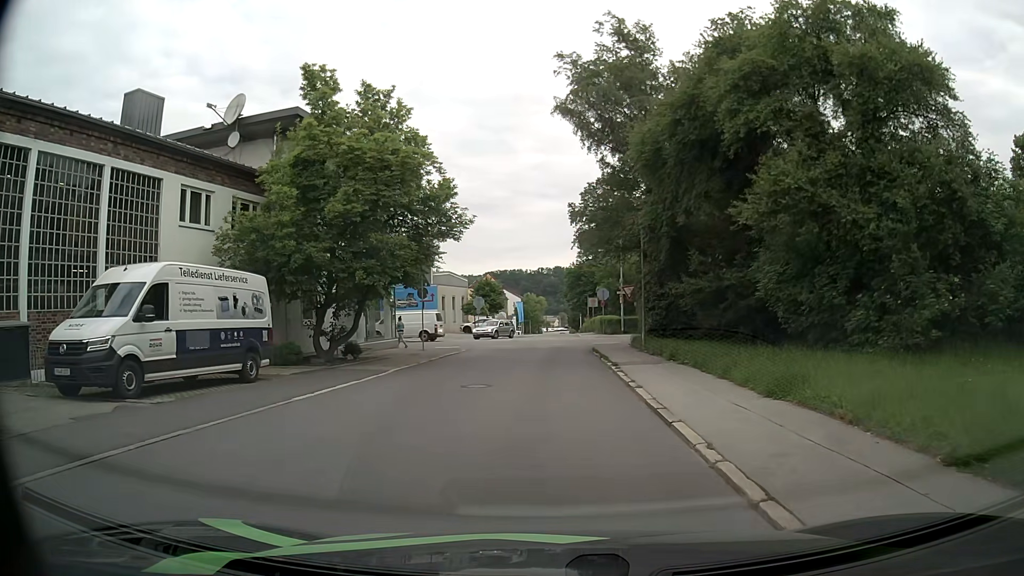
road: residential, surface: asphalt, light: Day
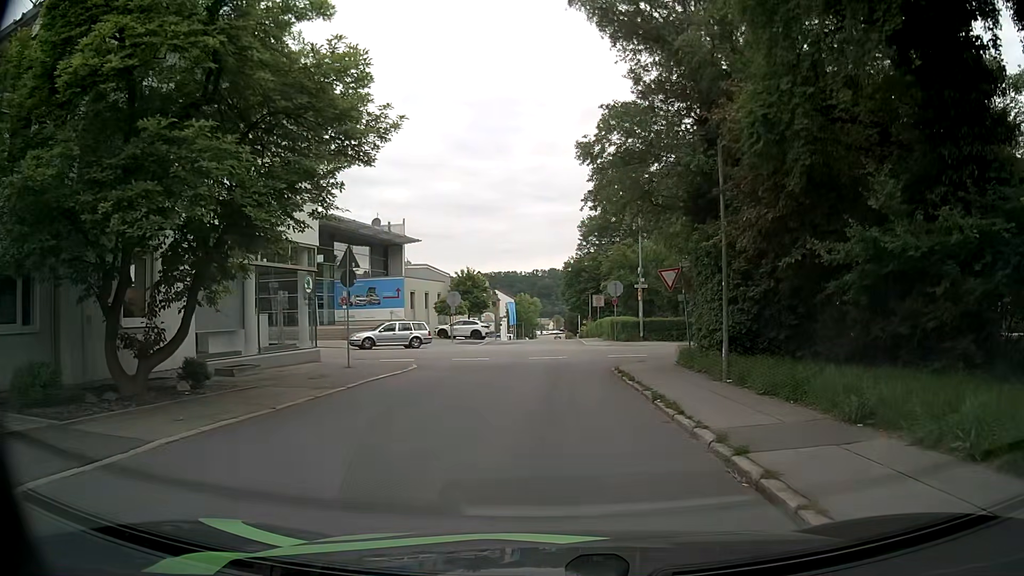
(+0.1, +12.2) m; +1°
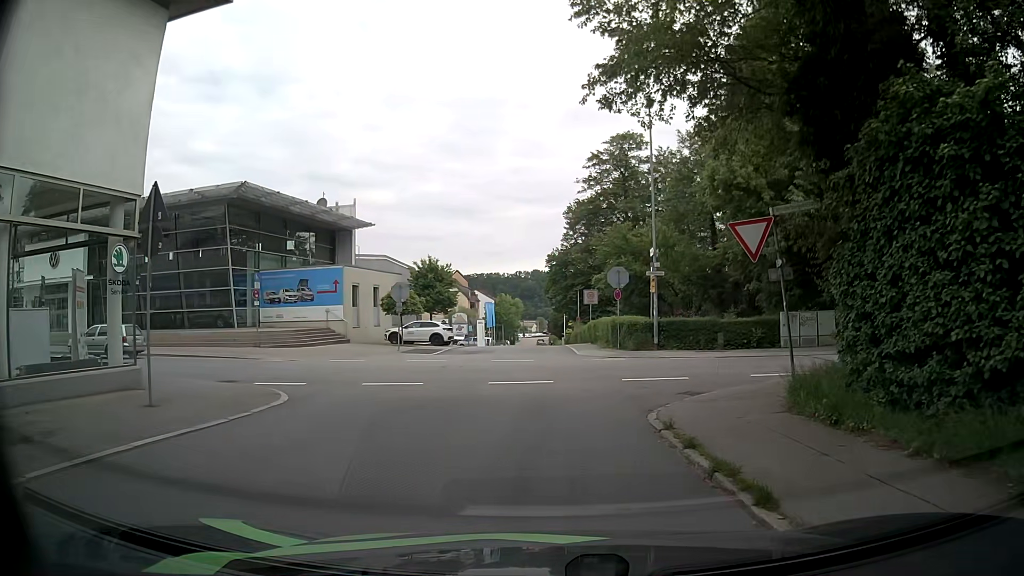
(+0.2, +10.7) m; +1°
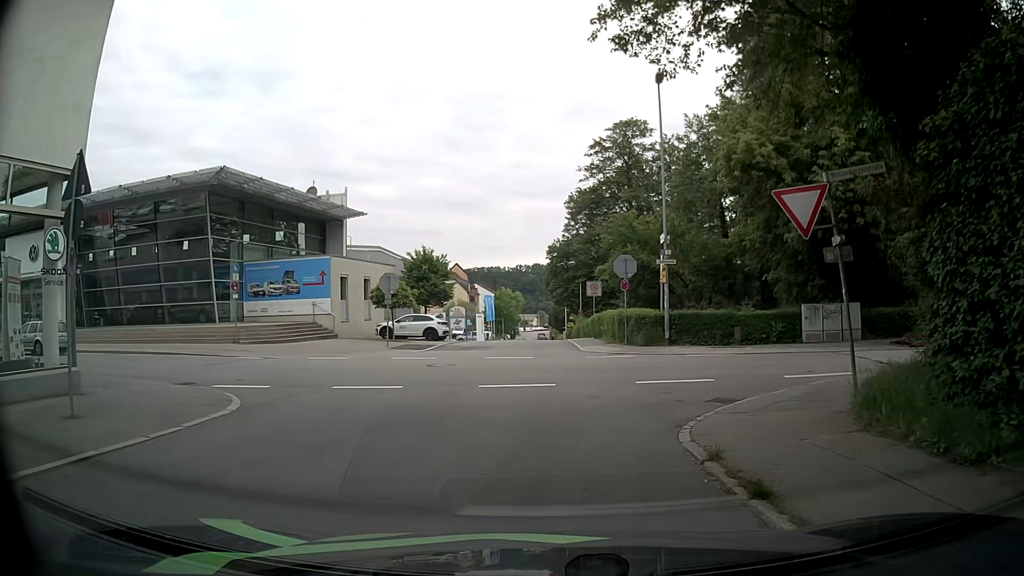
(0.0, +2.3) m; 0°
